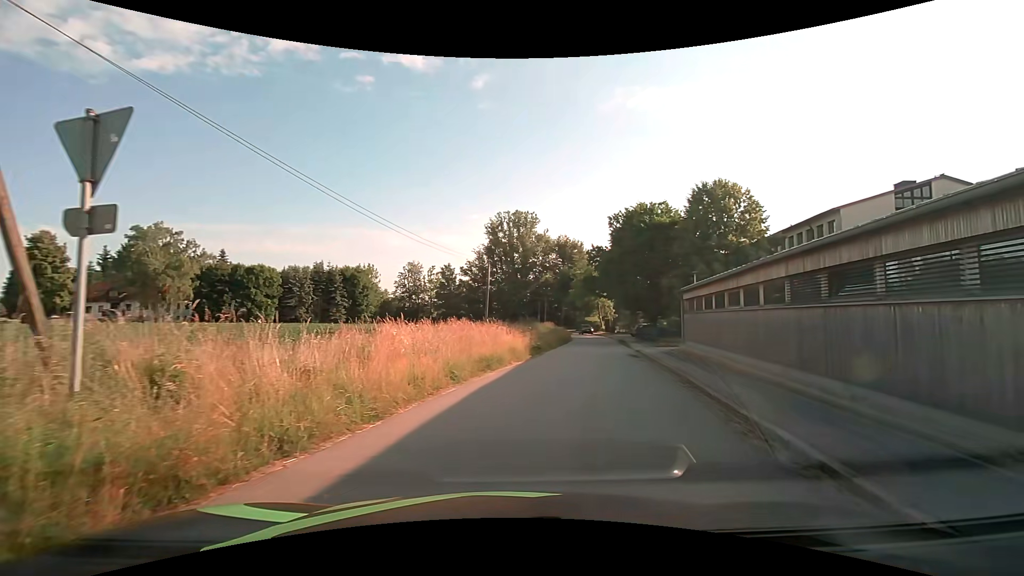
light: Day
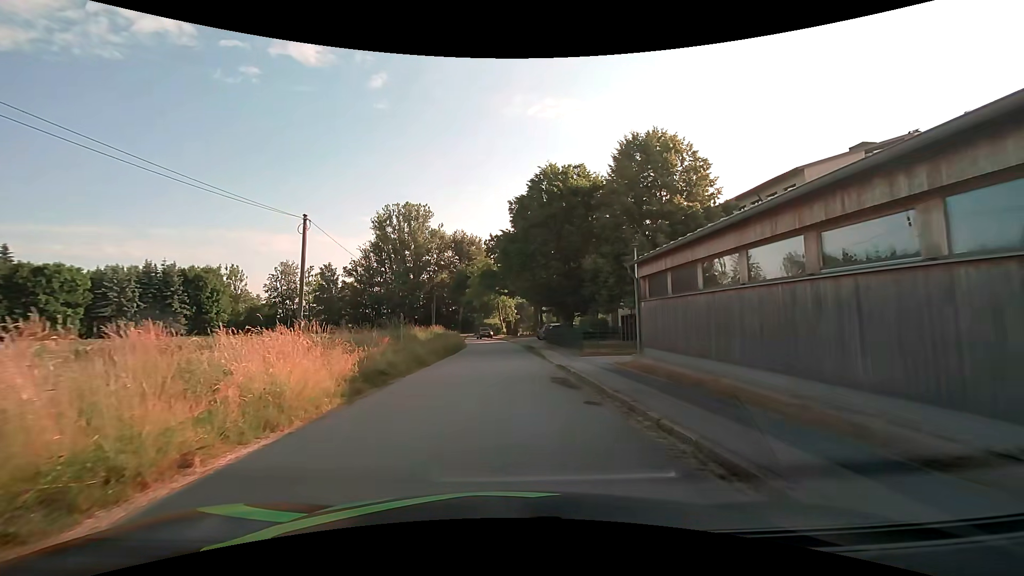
(+2.0, +13.3) m; +10°
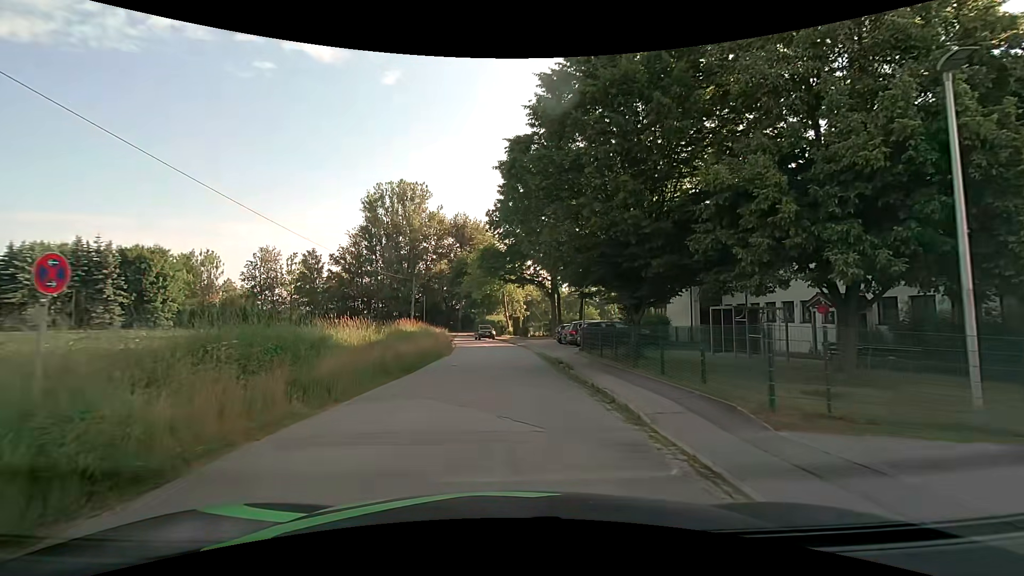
(0.0, +17.3) m; -1°
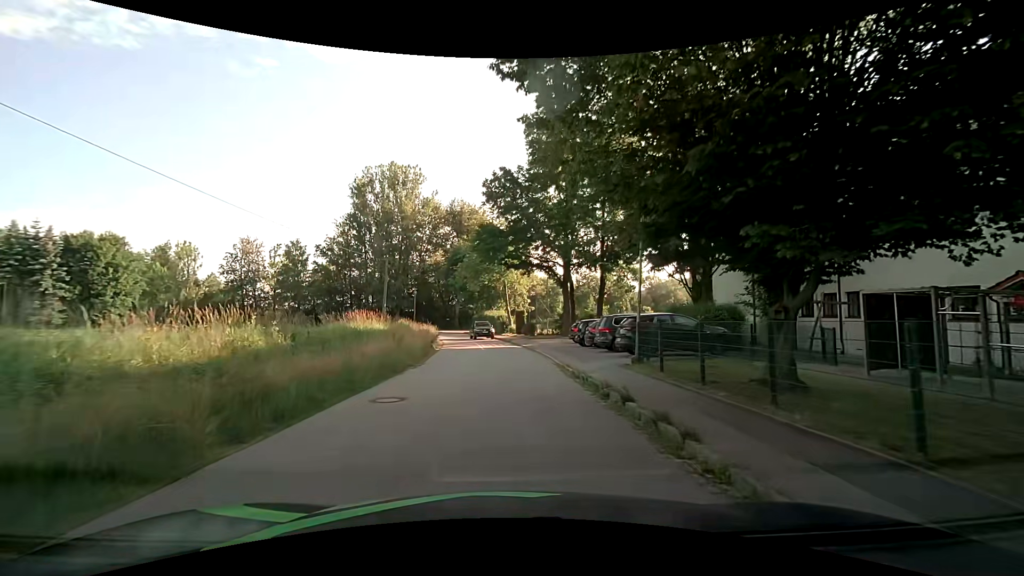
(0.0, +10.2) m; -1°
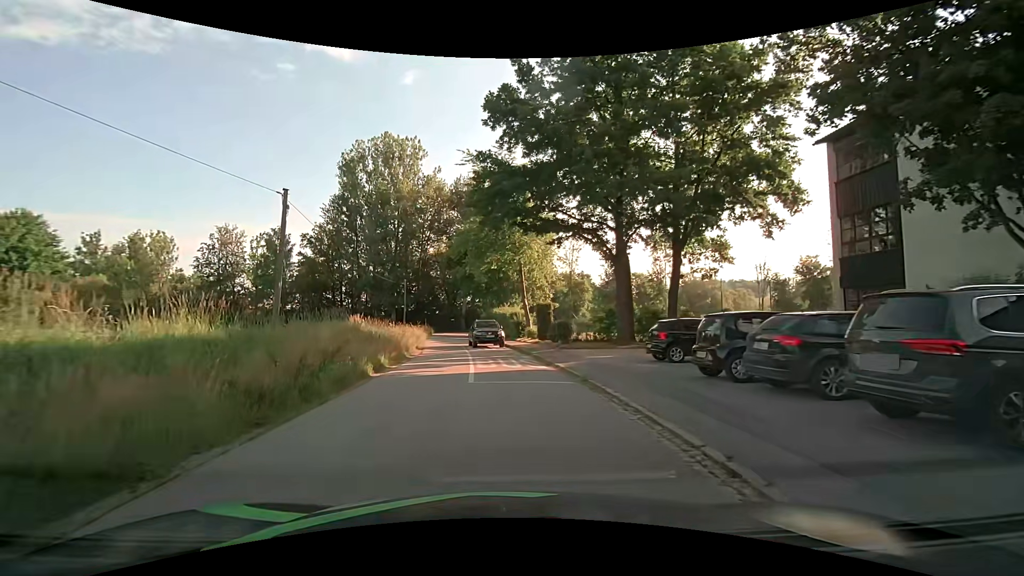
(+0.2, +16.6) m; -1°
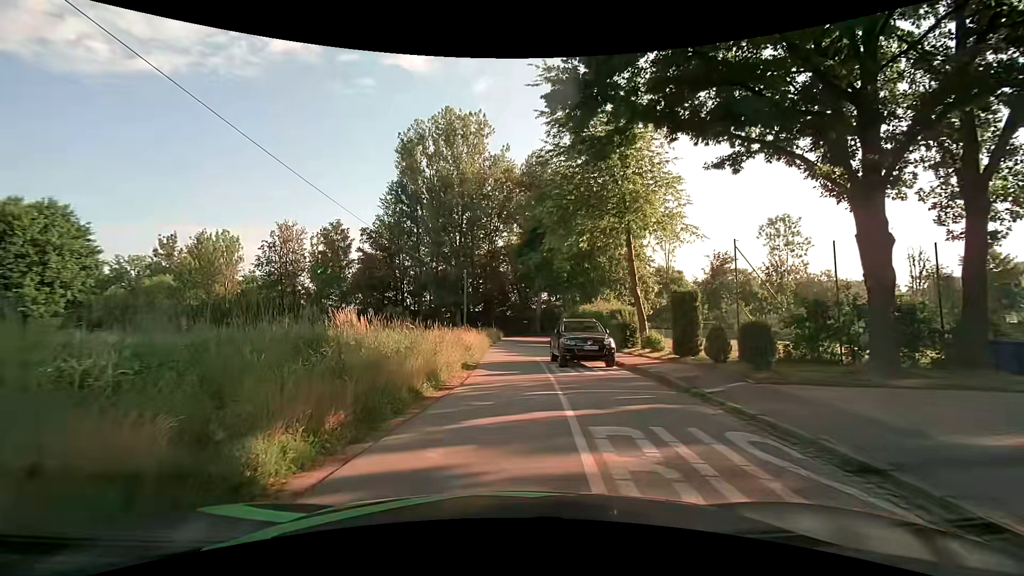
(-0.9, +13.0) m; -7°
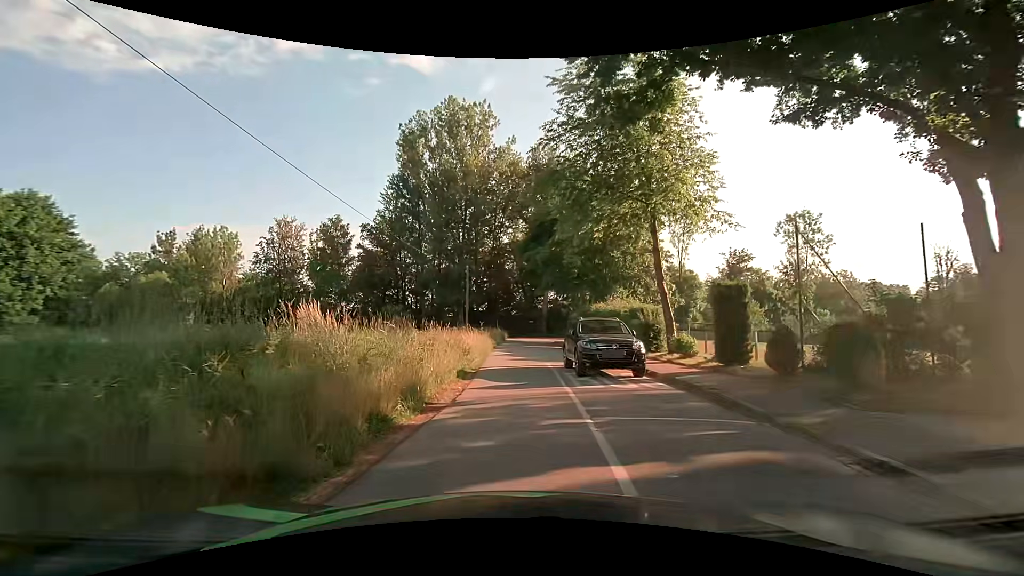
(0.0, +3.2) m; -1°
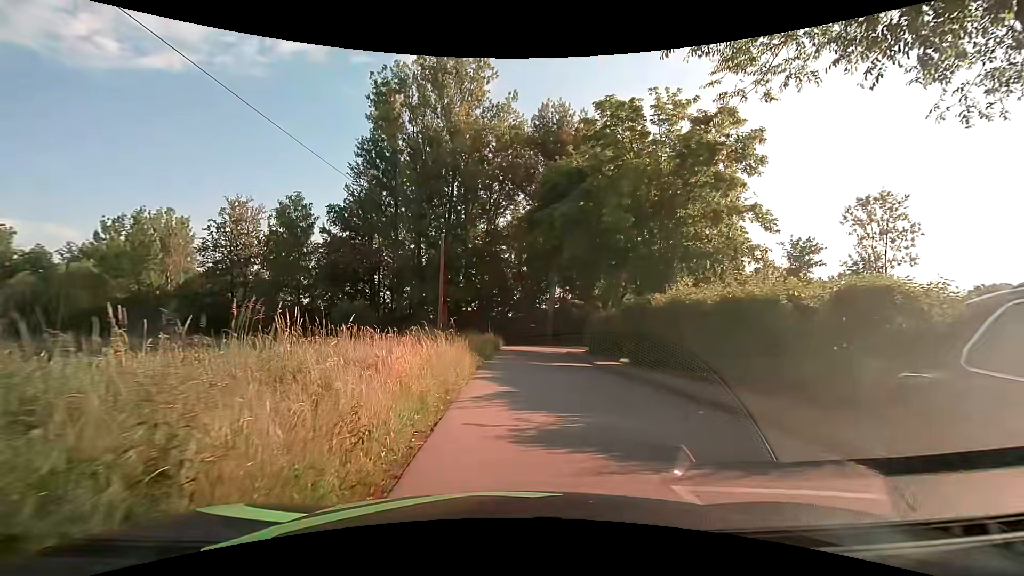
(0.0, +15.3) m; +1°
